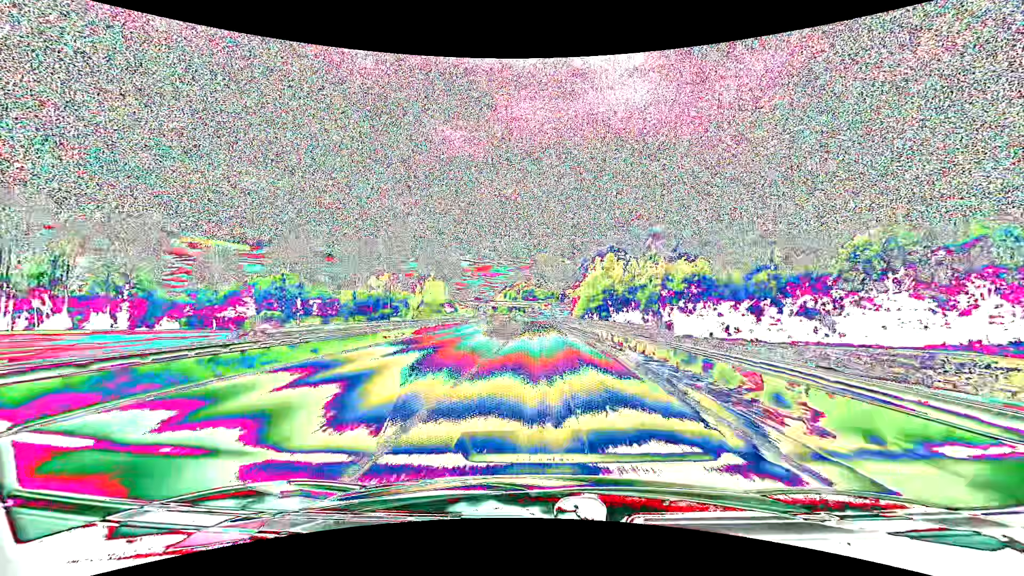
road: primary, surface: asphalt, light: Day
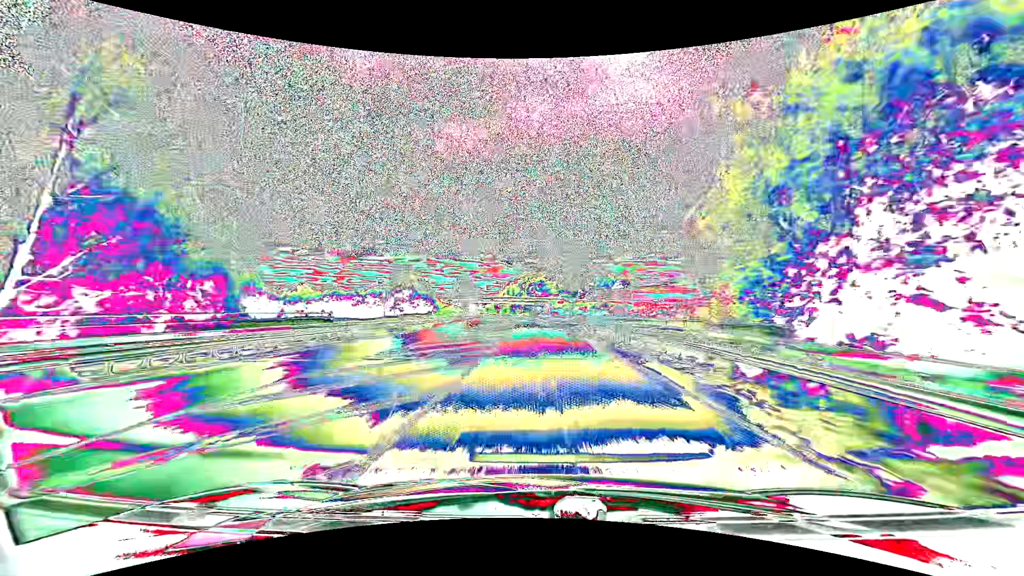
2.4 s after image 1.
(-0.3, +62.5) m; -1°
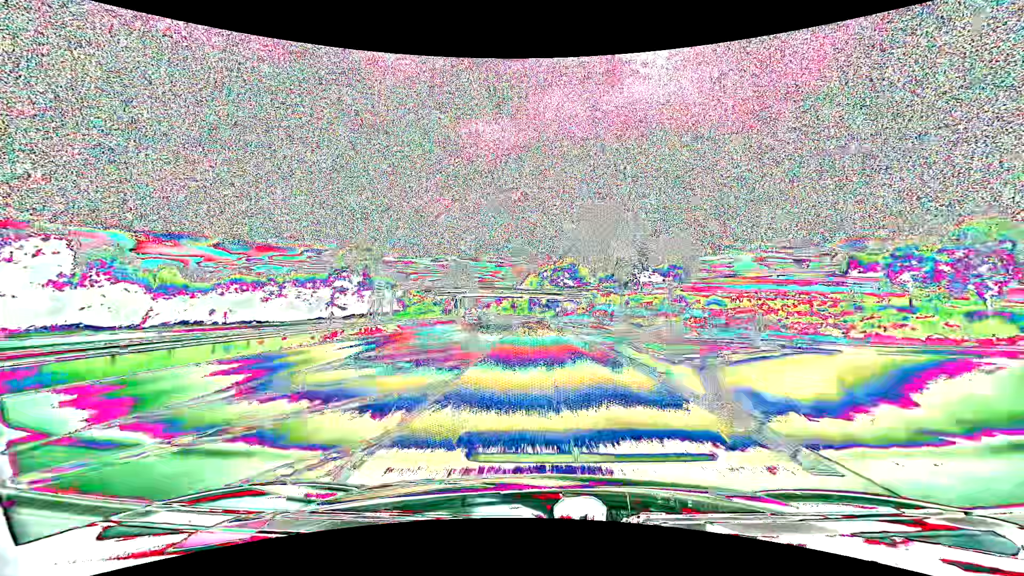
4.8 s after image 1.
(-1.3, +62.6) m; -3°
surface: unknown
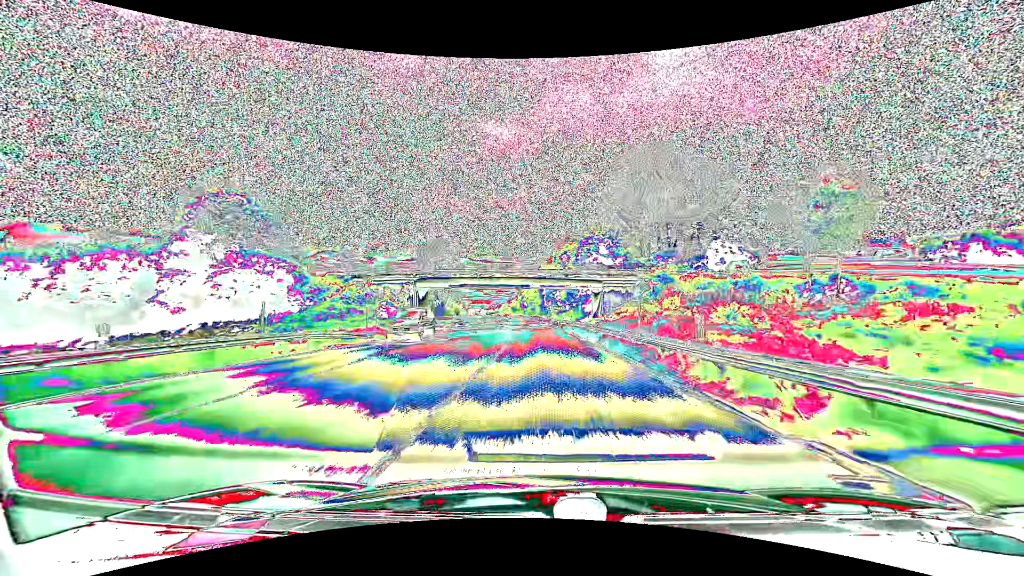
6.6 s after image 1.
(-0.7, +46.9) m; -2°
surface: asphalt
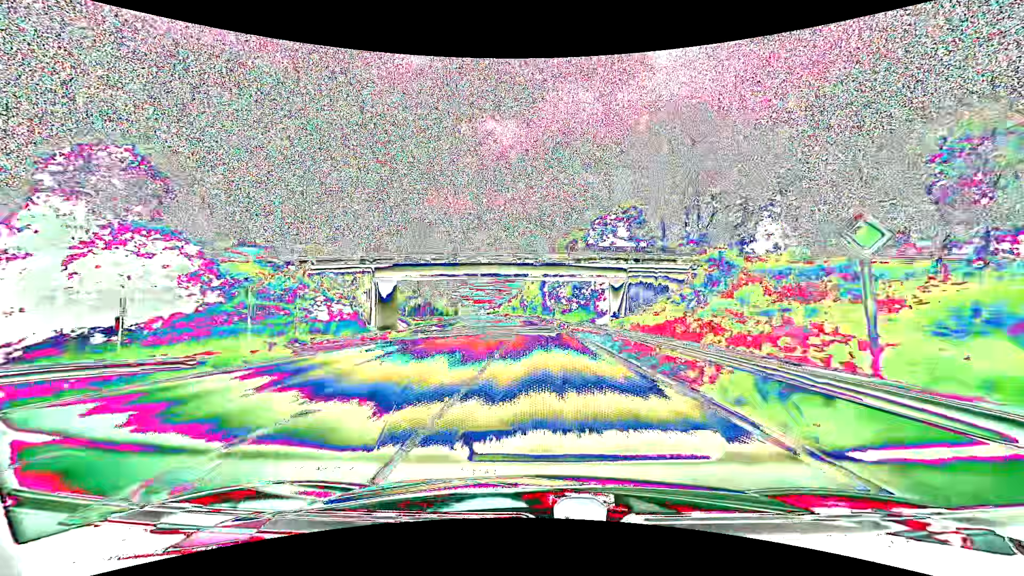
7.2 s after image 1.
(0.0, +15.6) m; 0°
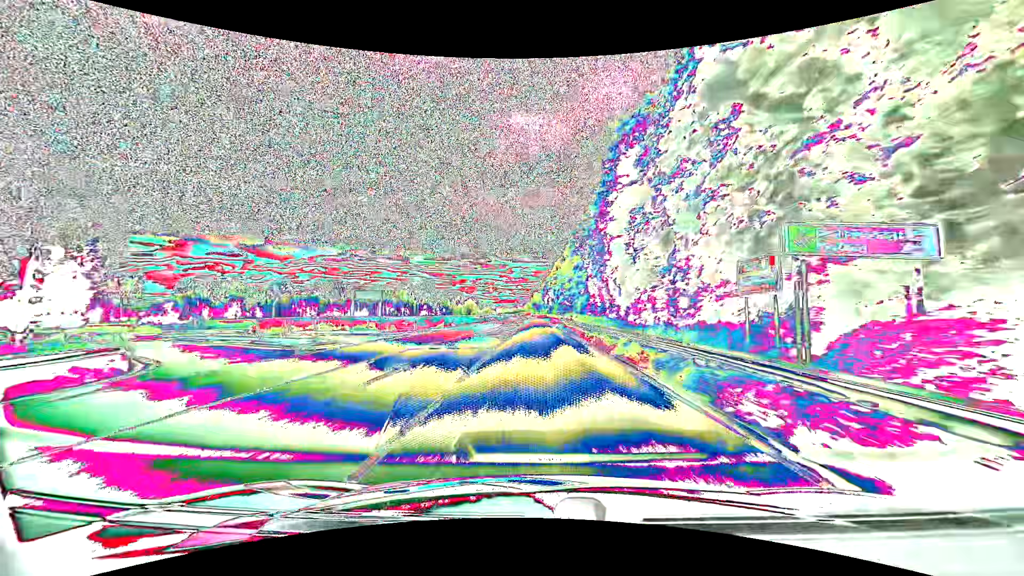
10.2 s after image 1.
(-1.3, +77.0) m; -3°
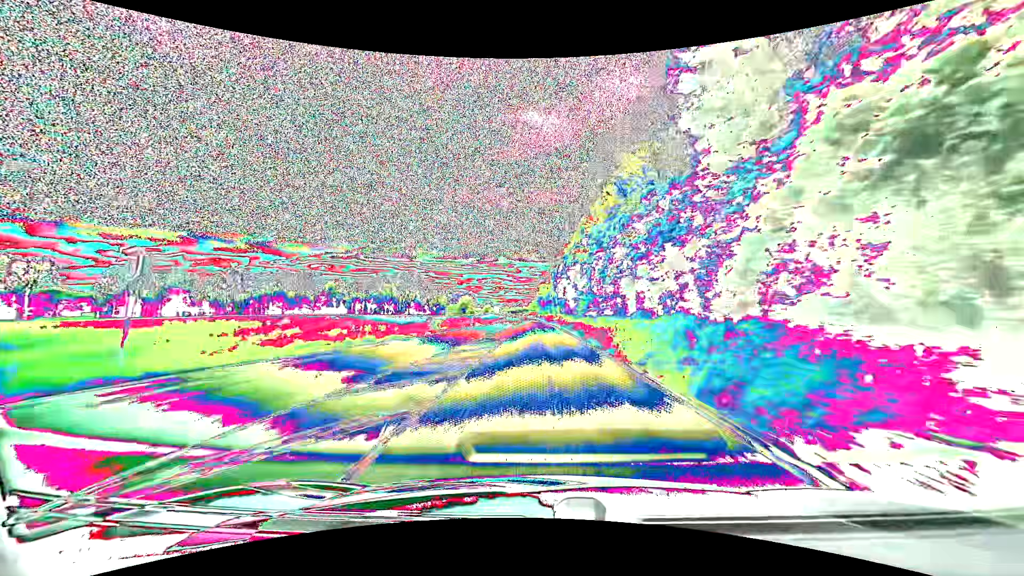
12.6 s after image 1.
(-0.9, +59.3) m; -1°
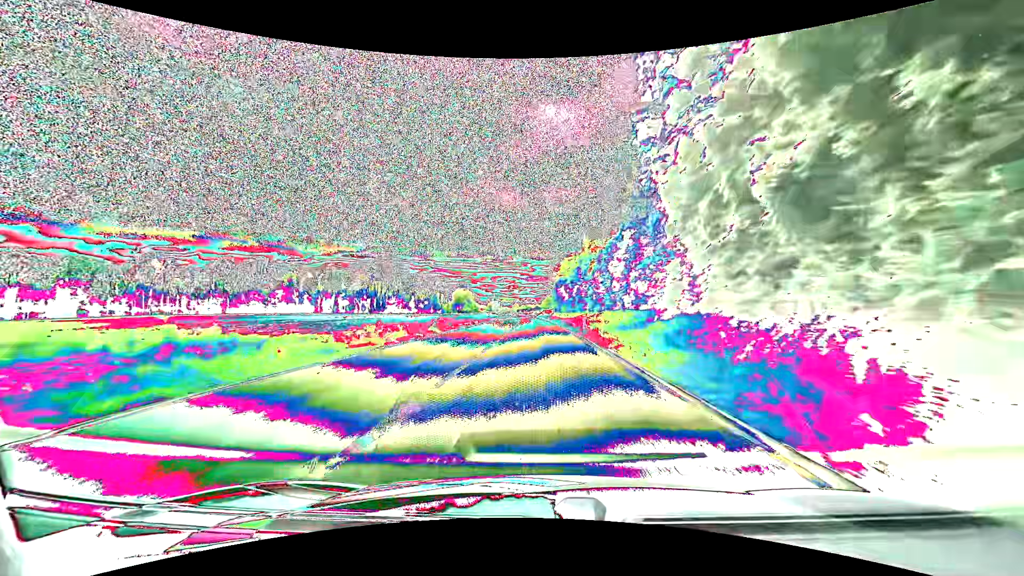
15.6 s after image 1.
(-0.7, +72.3) m; -1°
(0, +10) (0, +20) (0, +30) (0, +40) (0, +50) (-1, +60) (-1, +70) (-1, +80) (-2, +90) (-2, +100) m
